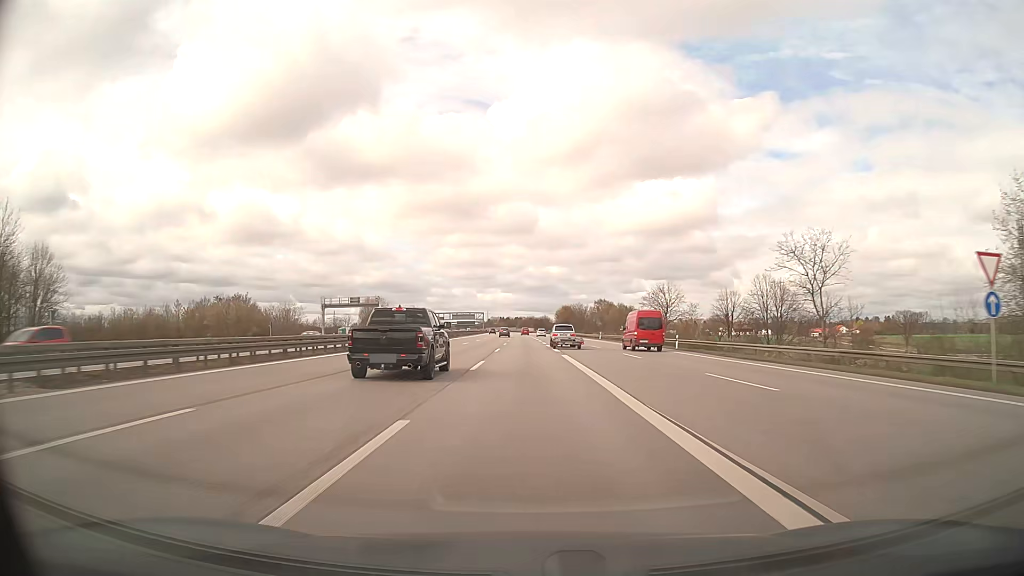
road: motorway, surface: asphalt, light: Day
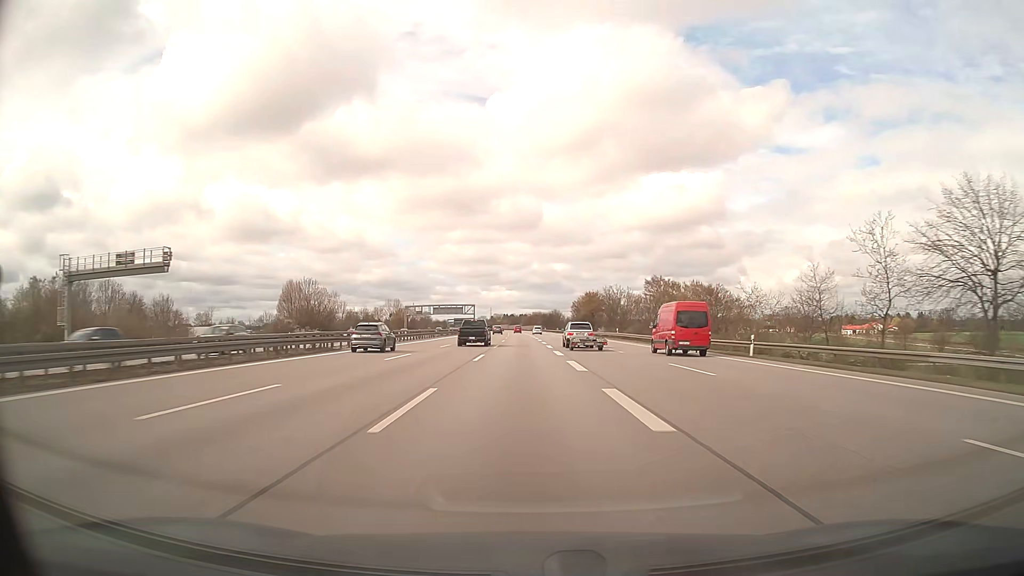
(-0.3, +67.9) m; -1°
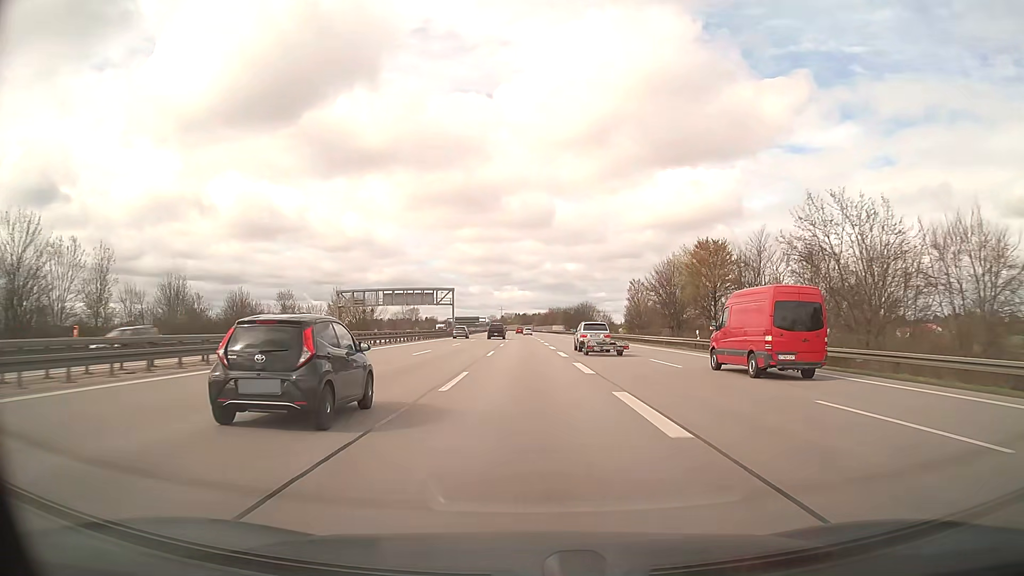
(-0.7, +84.9) m; -1°
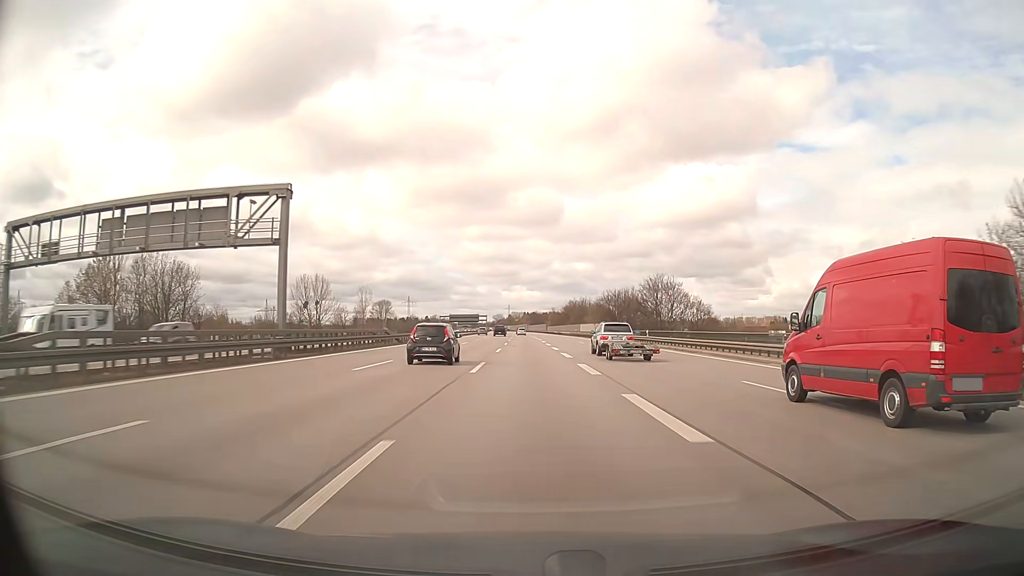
(-0.7, +84.8) m; -1°
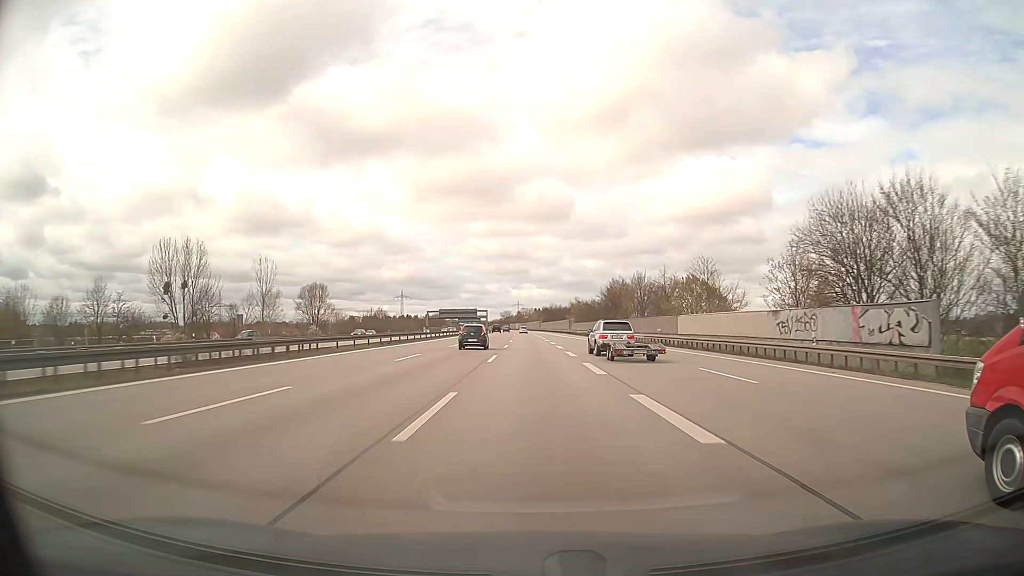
(-0.7, +84.7) m; -1°
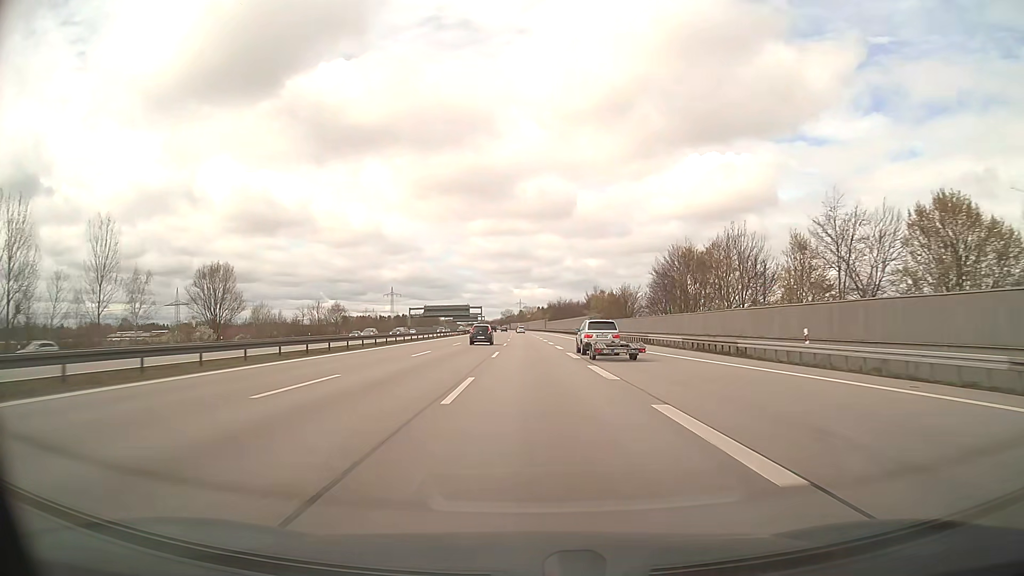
(0.0, +50.6) m; 0°
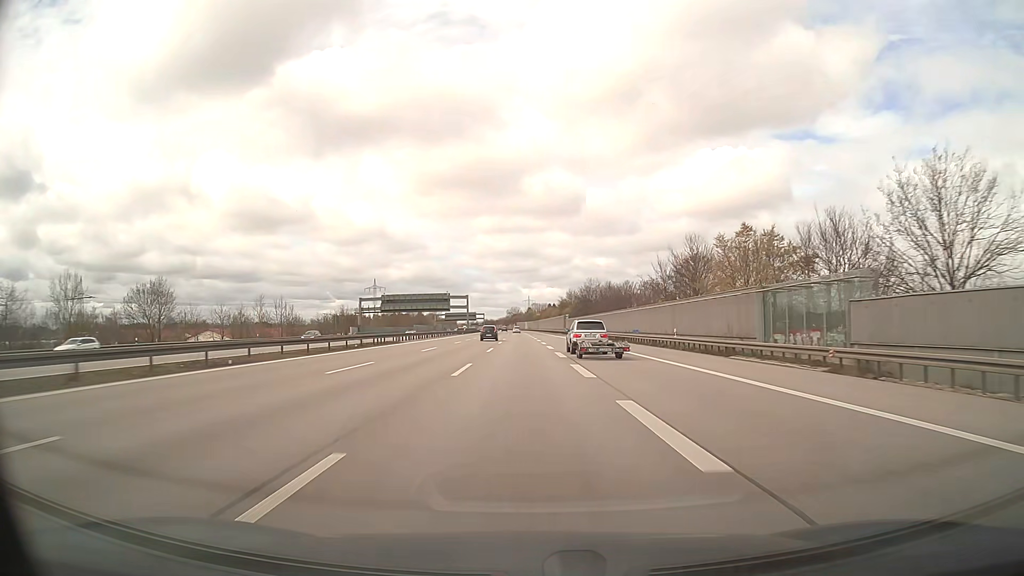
(-0.2, +84.0) m; -1°
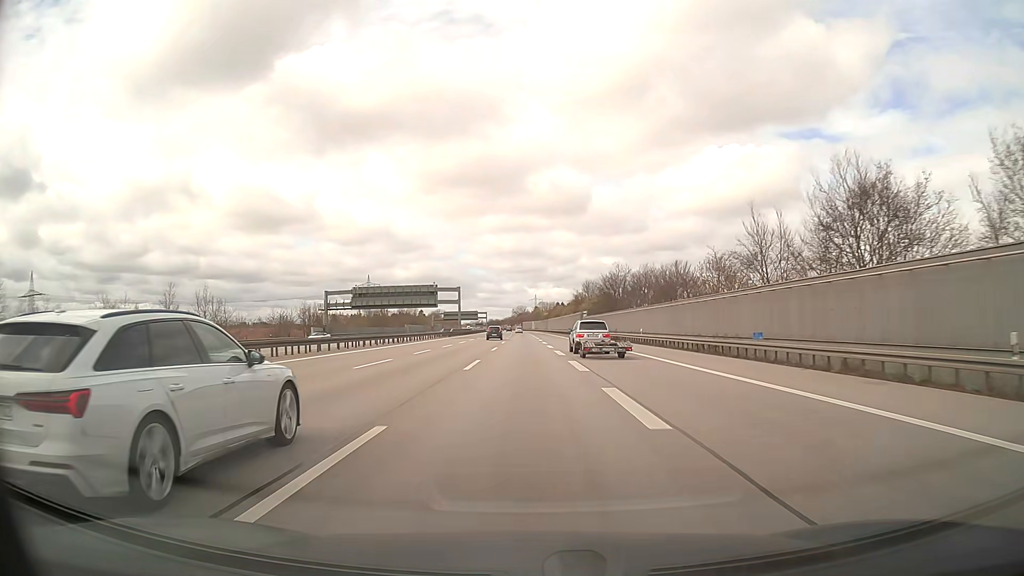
(-0.1, +33.6) m; -1°
(0, +10) (0, +20) (0, +30) (0, +40) (0, +50) (0, +60) (0, +70) (0, +80) (0, +90) (0, +100) m
